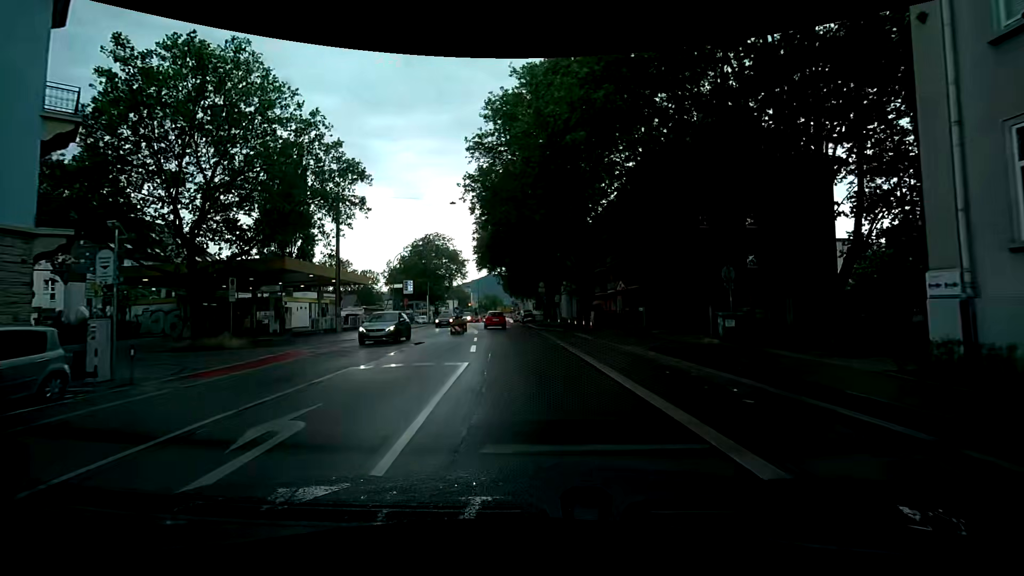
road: secondary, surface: asphalt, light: Day
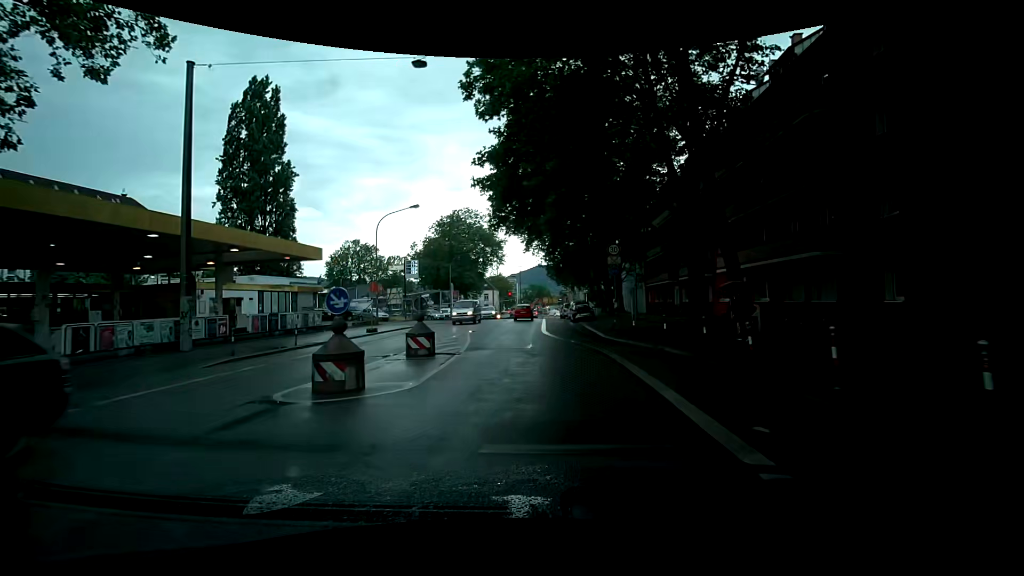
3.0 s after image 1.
(-0.4, +21.9) m; -3°
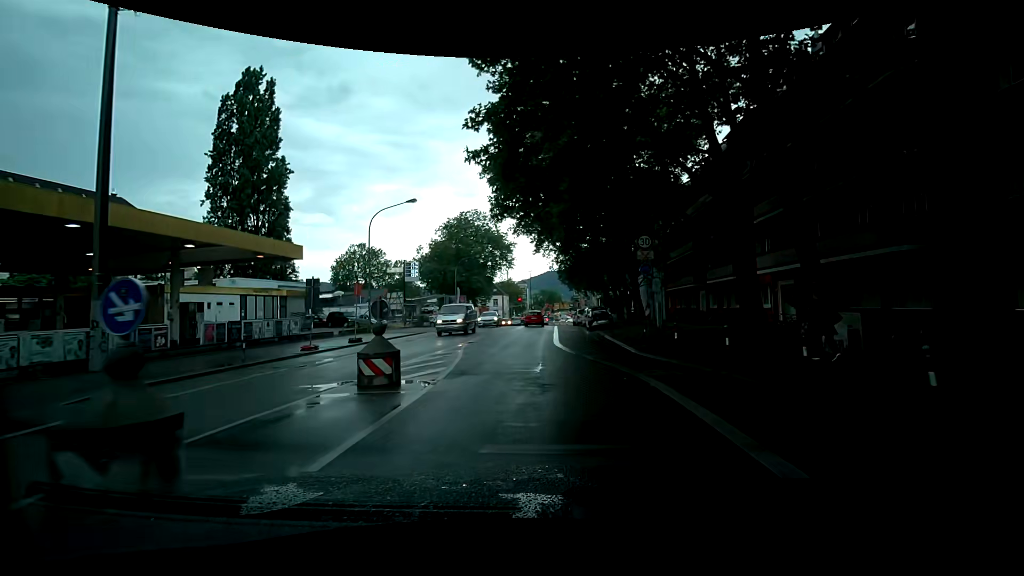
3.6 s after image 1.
(0.0, +4.4) m; 0°
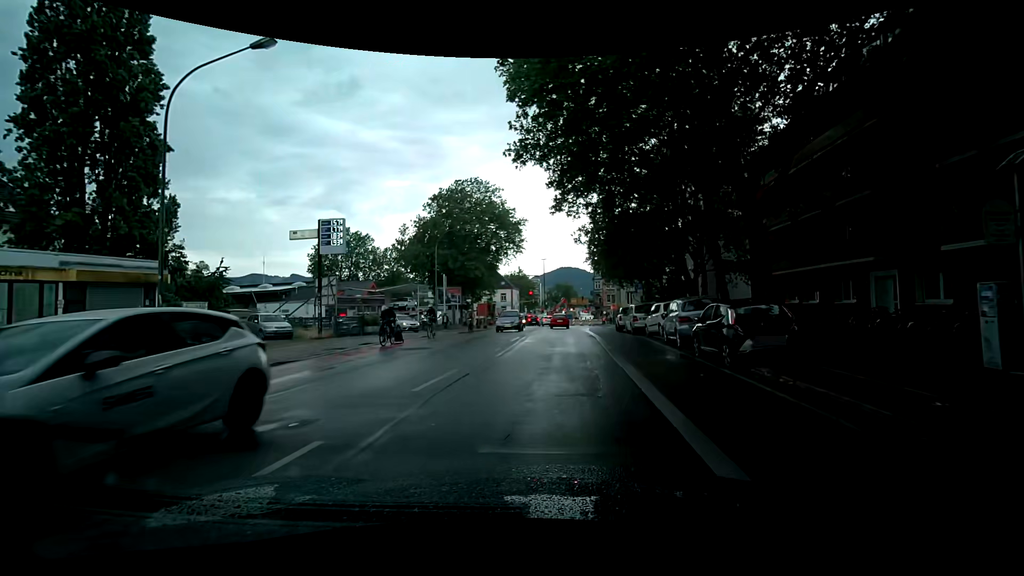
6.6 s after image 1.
(-1.7, +21.6) m; -5°
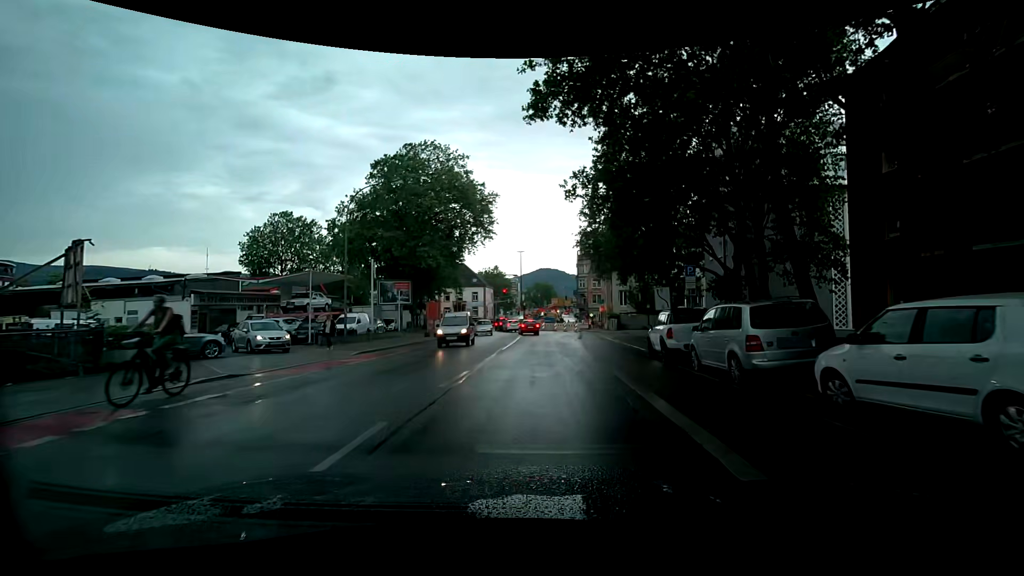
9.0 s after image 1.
(+0.6, +16.9) m; +3°
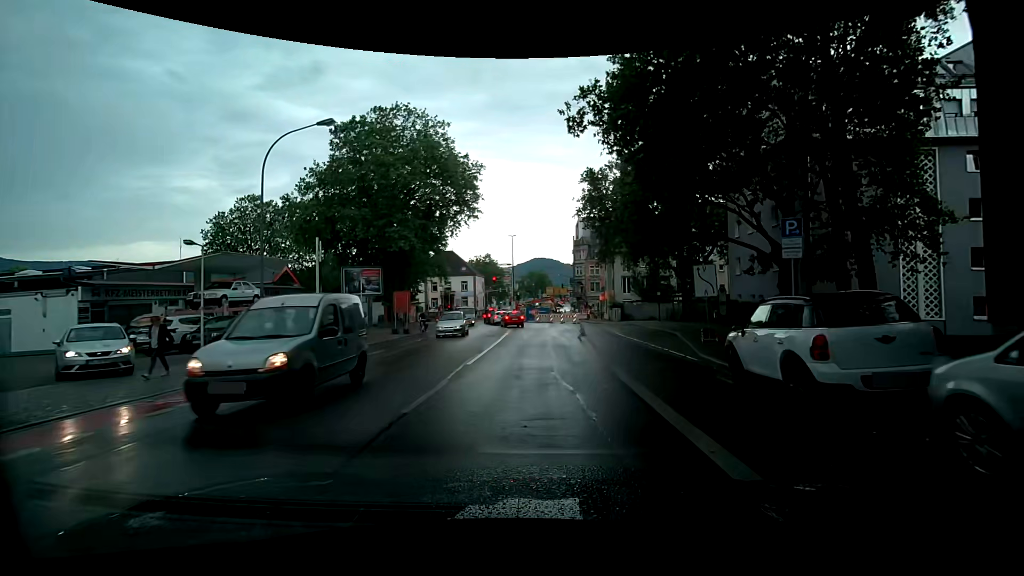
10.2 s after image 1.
(+0.2, +8.2) m; +2°
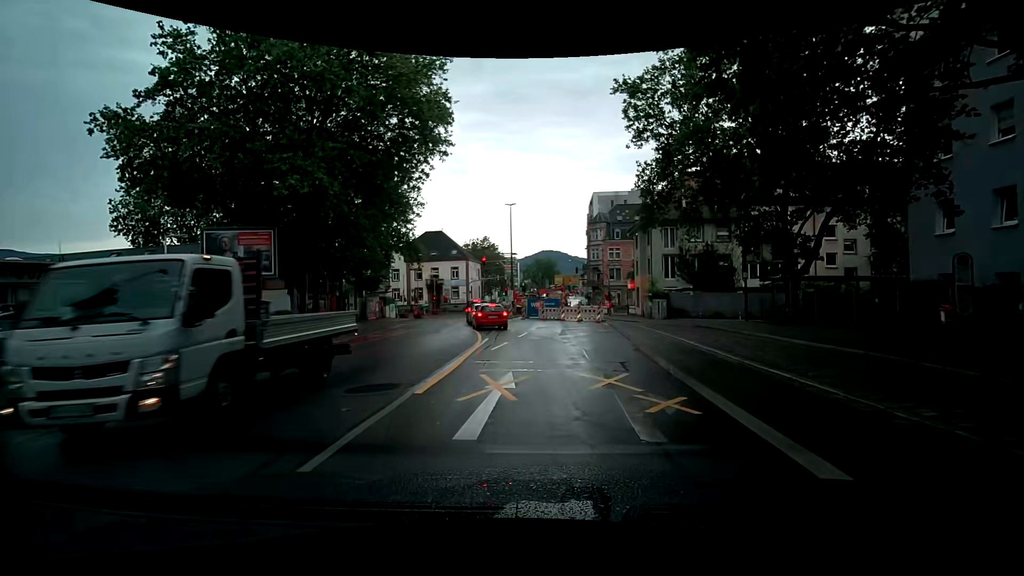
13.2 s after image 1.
(-0.3, +20.1) m; -3°
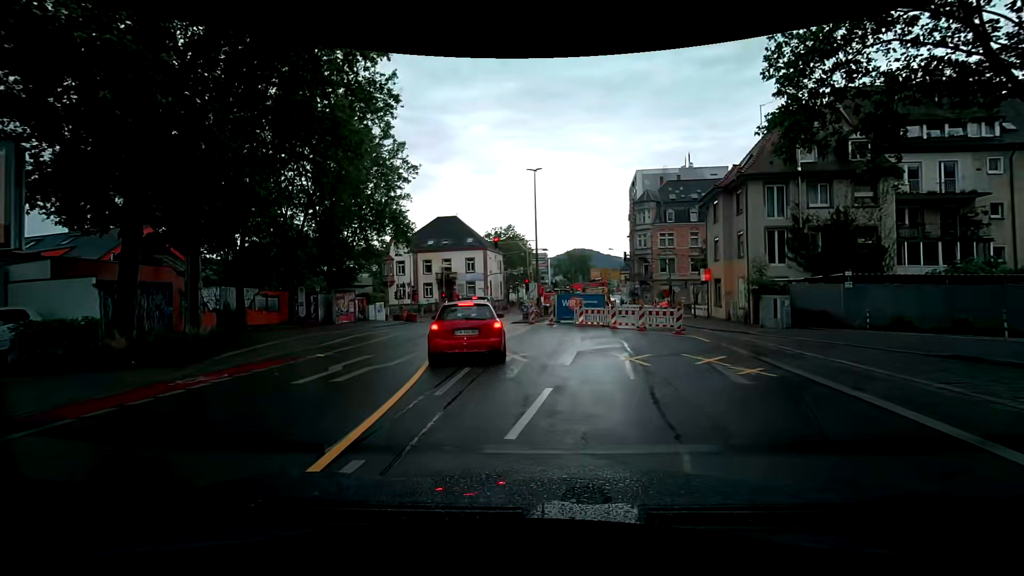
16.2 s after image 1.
(0.0, +15.7) m; -4°
(0, +10) (-1, +20) (-2, +30) (-2, +40) (-2, +50) (-1, +60) (+3, +69) (+7, +78) (+11, +87) (+13, +97) m
